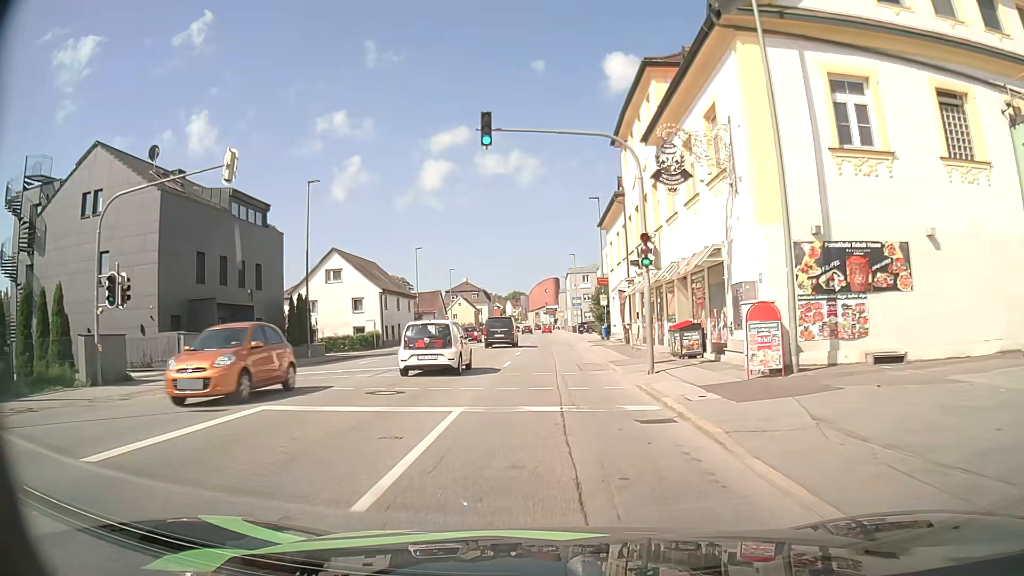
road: tertiary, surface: asphalt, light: Day
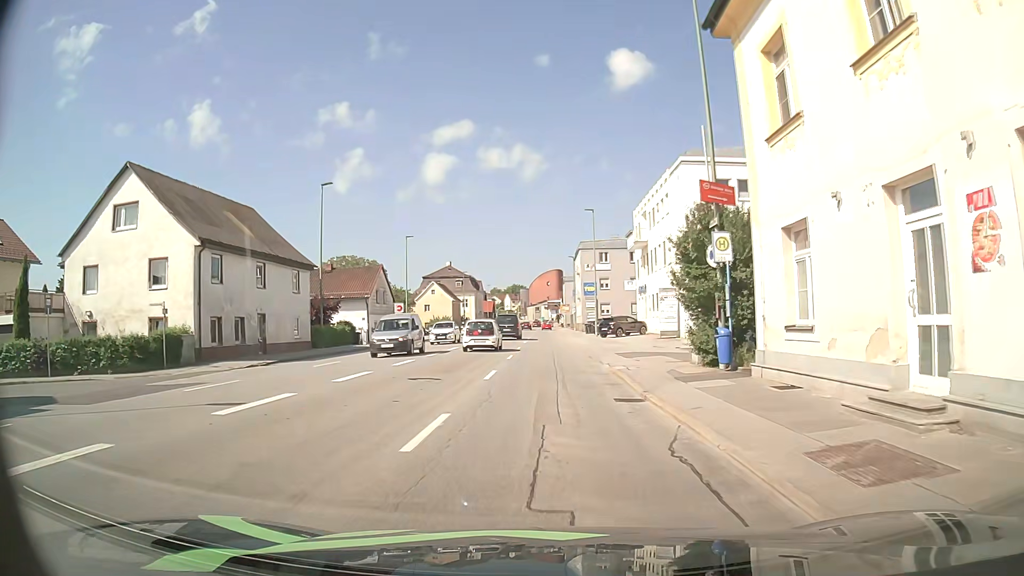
(0.0, +32.6) m; 0°
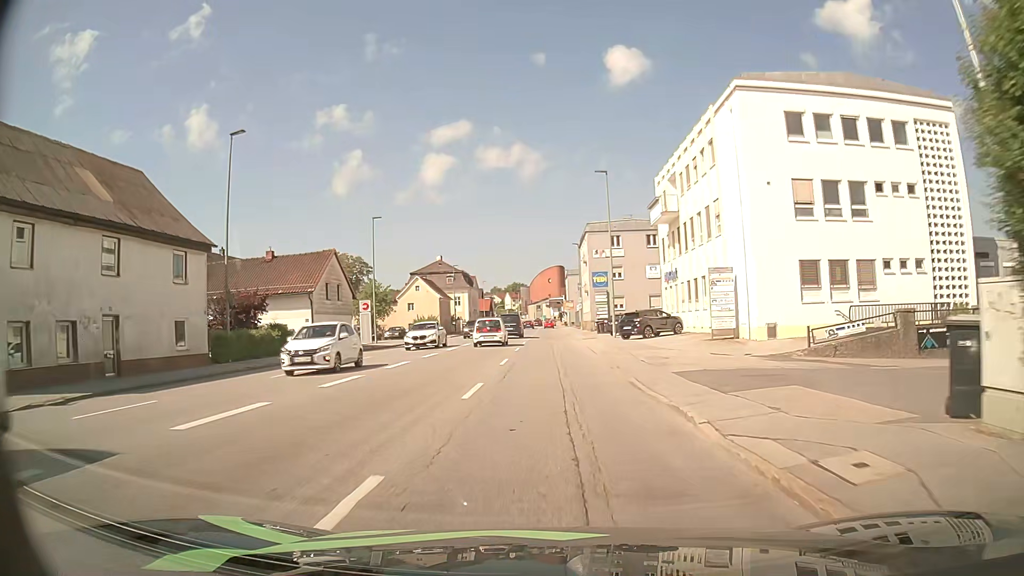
(+0.1, +13.3) m; +1°
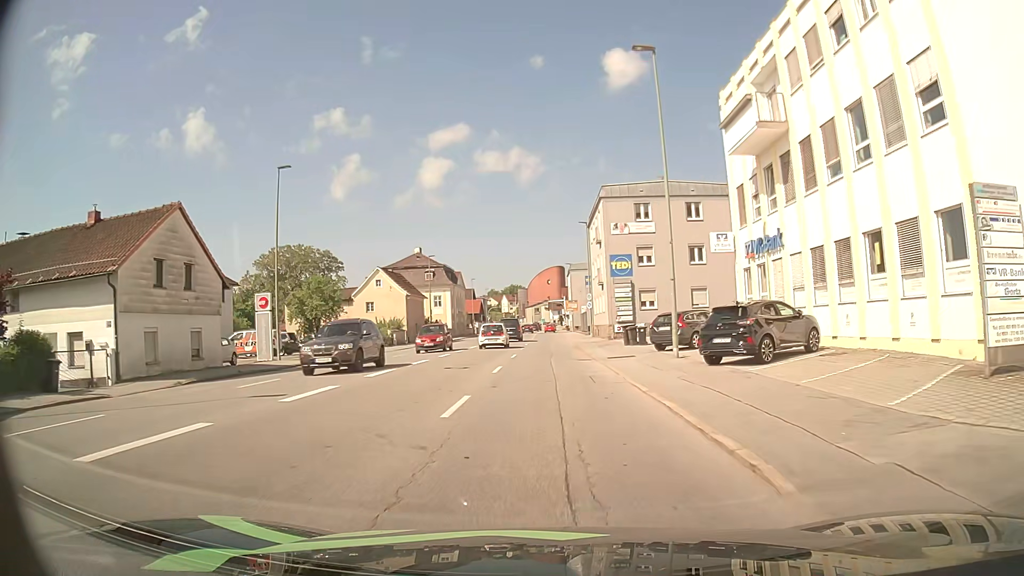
(-0.1, +20.1) m; 0°
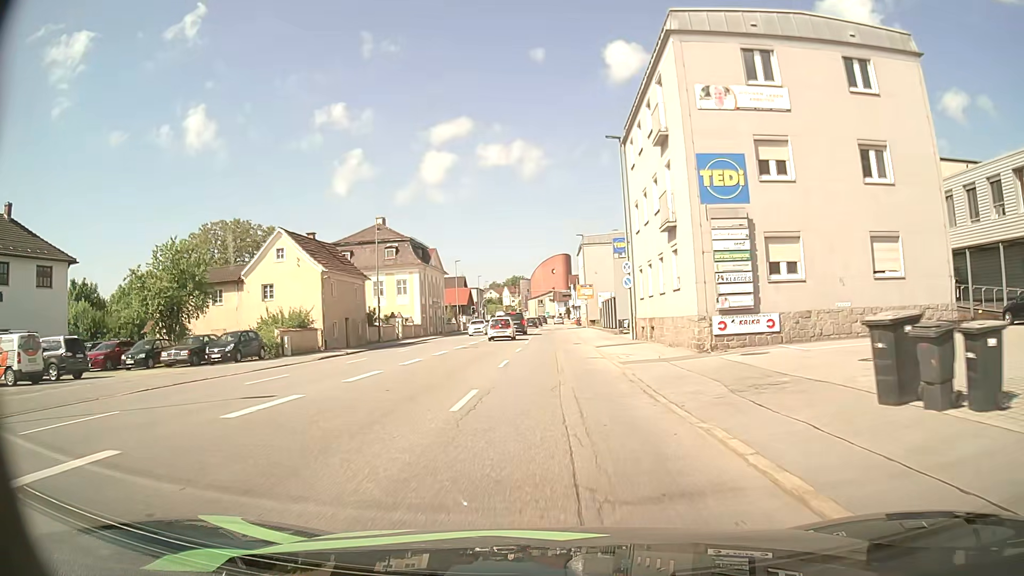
(-0.2, +26.7) m; -1°
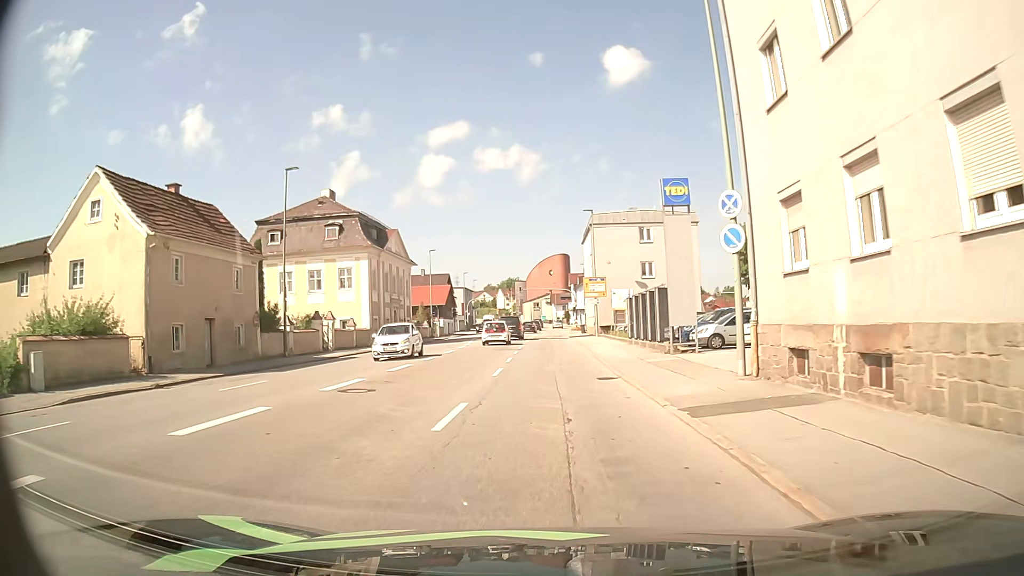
(+0.1, +19.5) m; 0°
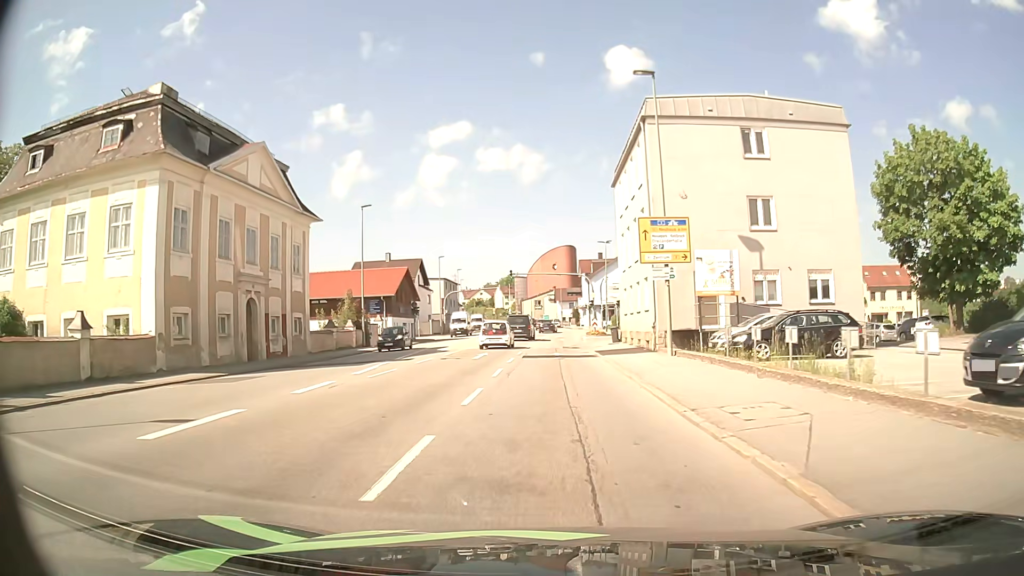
(0.0, +30.6) m; 0°
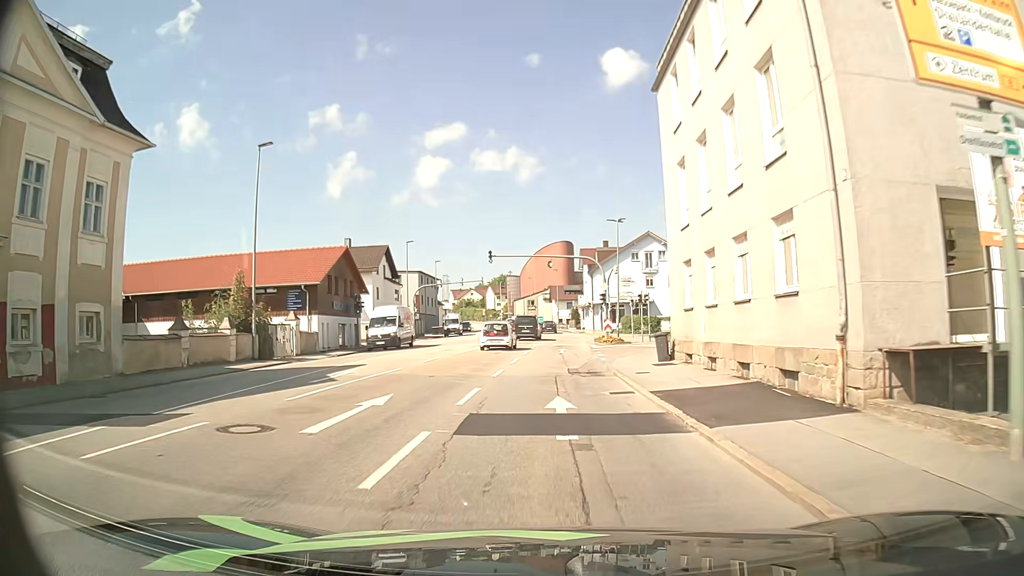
(+0.1, +18.1) m; 0°
(0, +10) (0, +20) (+1, +30) (+1, +40) (+1, +50) (+2, +60) (+2, +70) (+1, +80) (+1, +90) (0, +100) m
